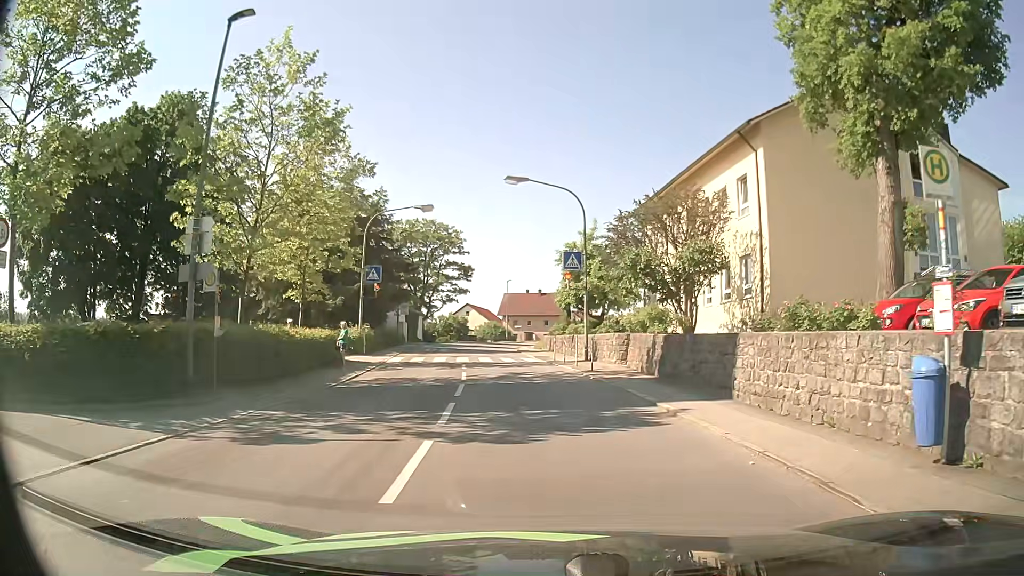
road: tertiary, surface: asphalt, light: Day
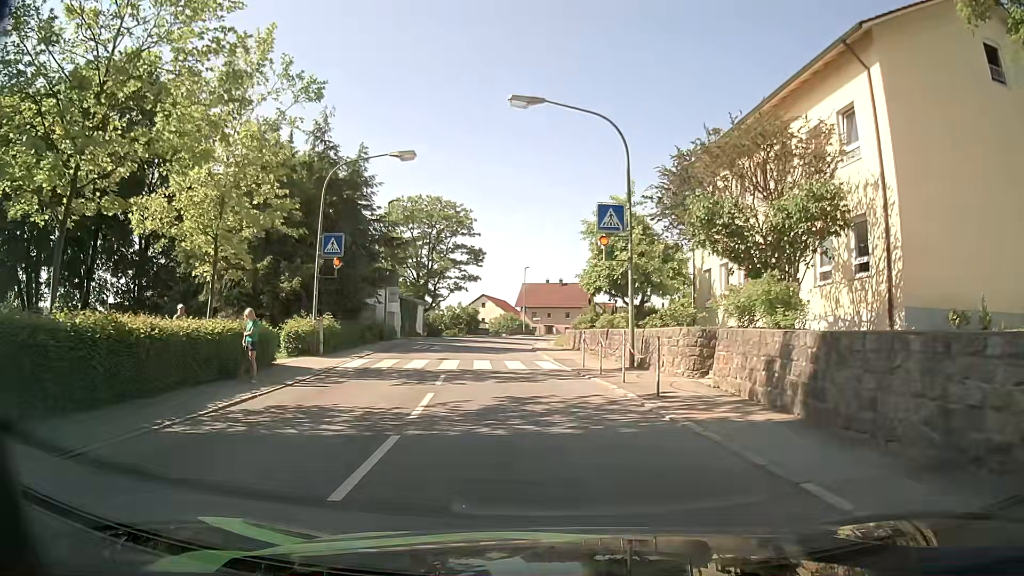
(+0.2, +9.4) m; -1°
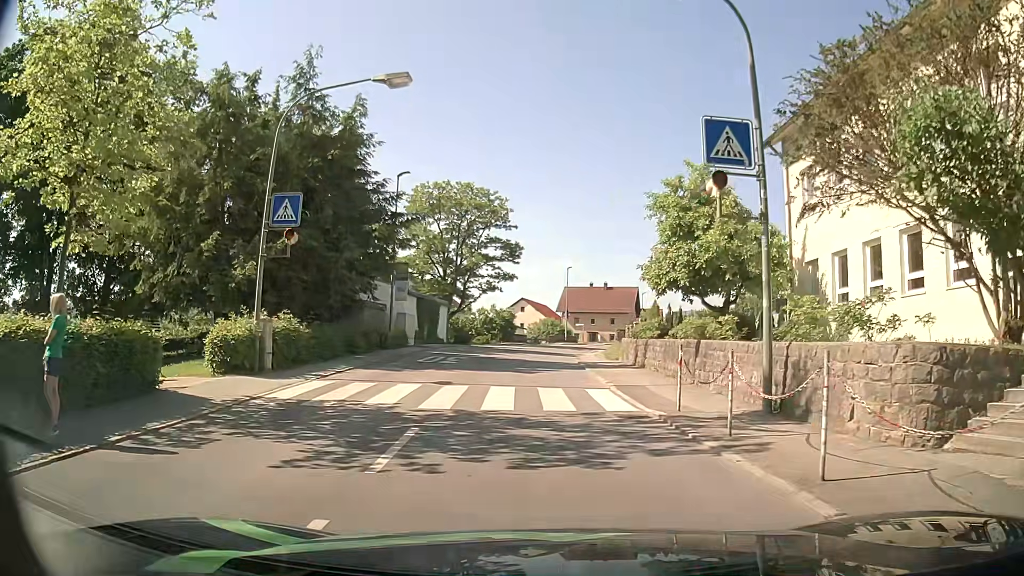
(-0.2, +8.3) m; -4°
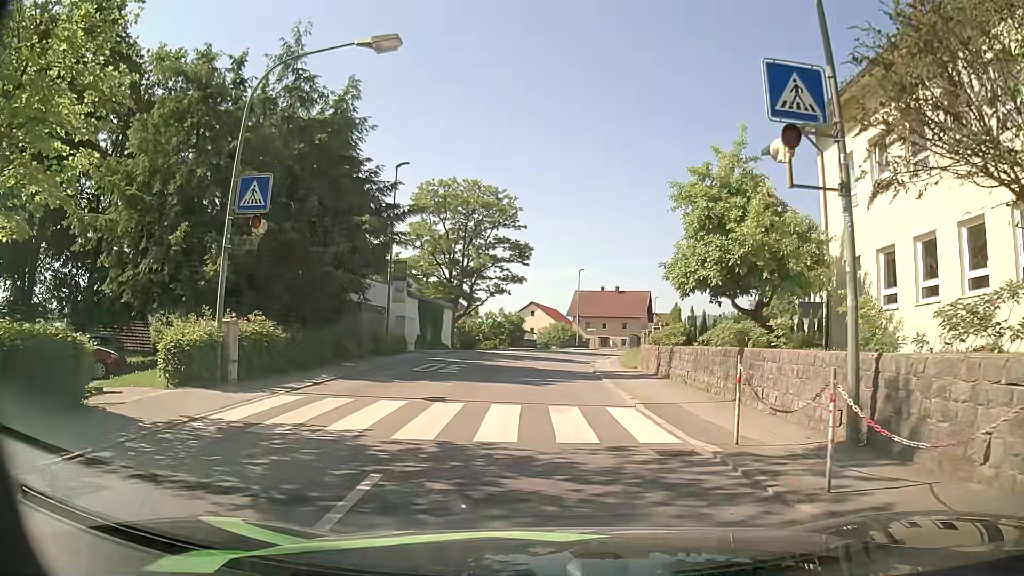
(0.0, +2.7) m; 0°
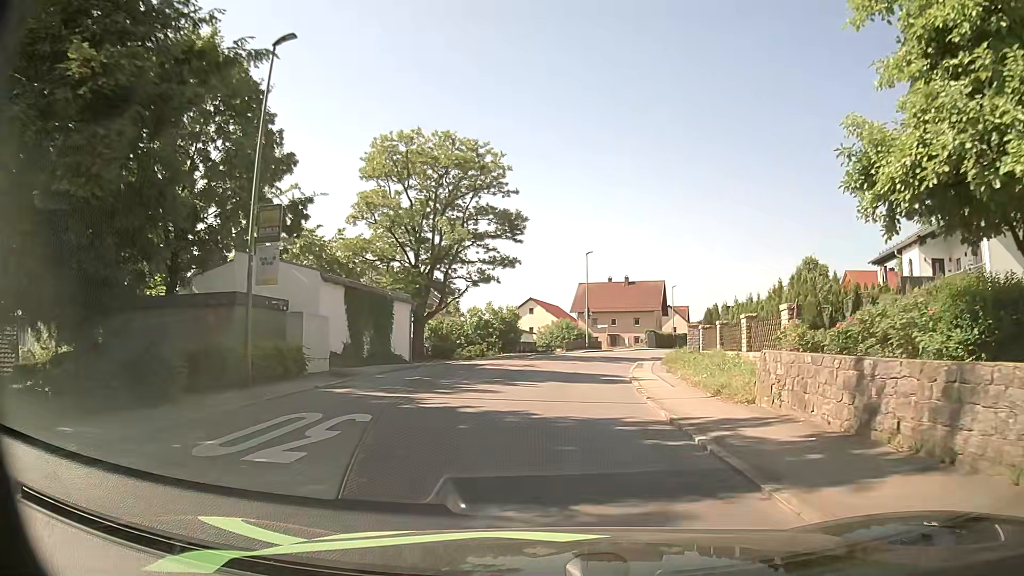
(-0.2, +14.3) m; 0°
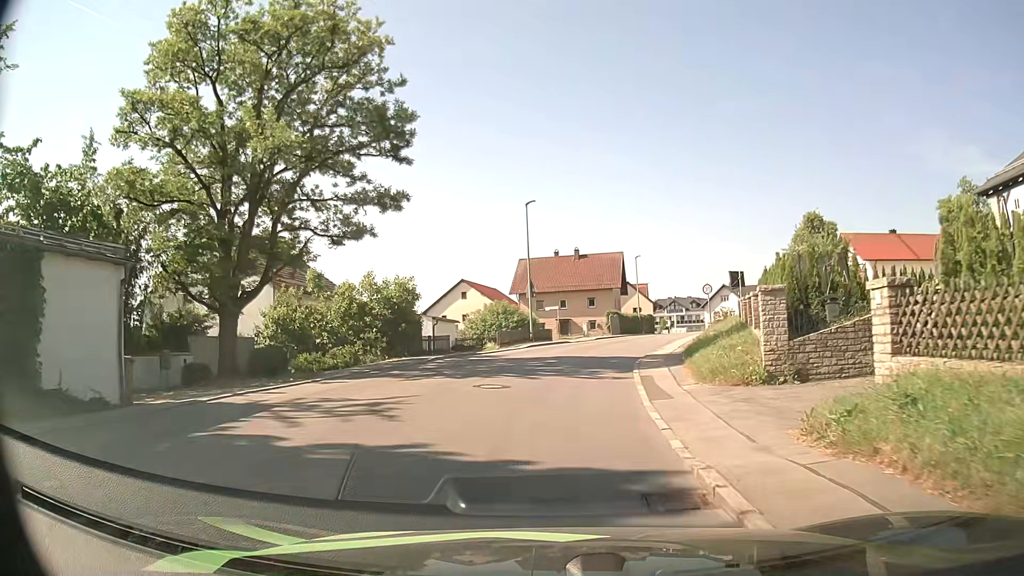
(+0.9, +17.7) m; +4°
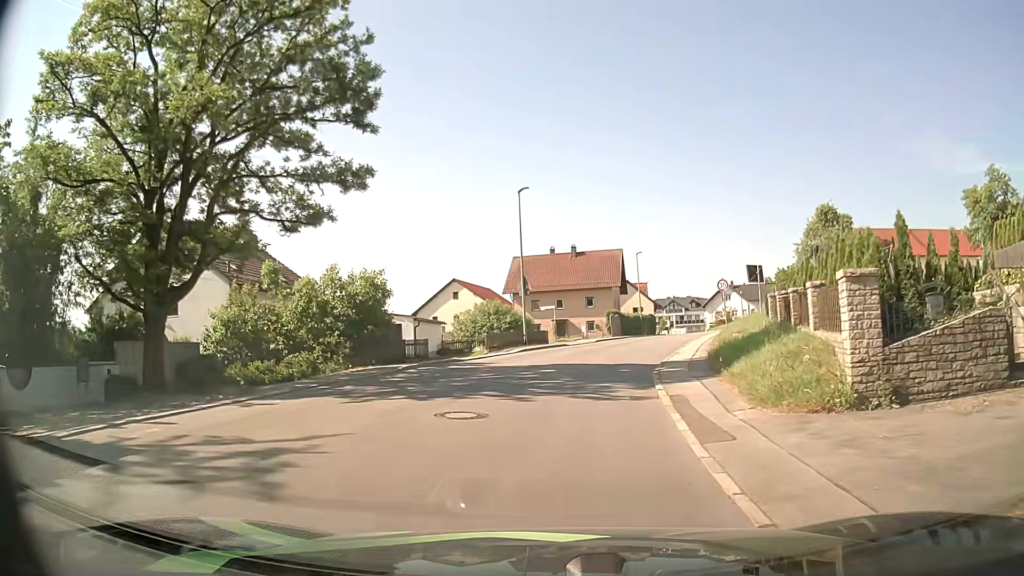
(0.0, +4.2) m; +1°
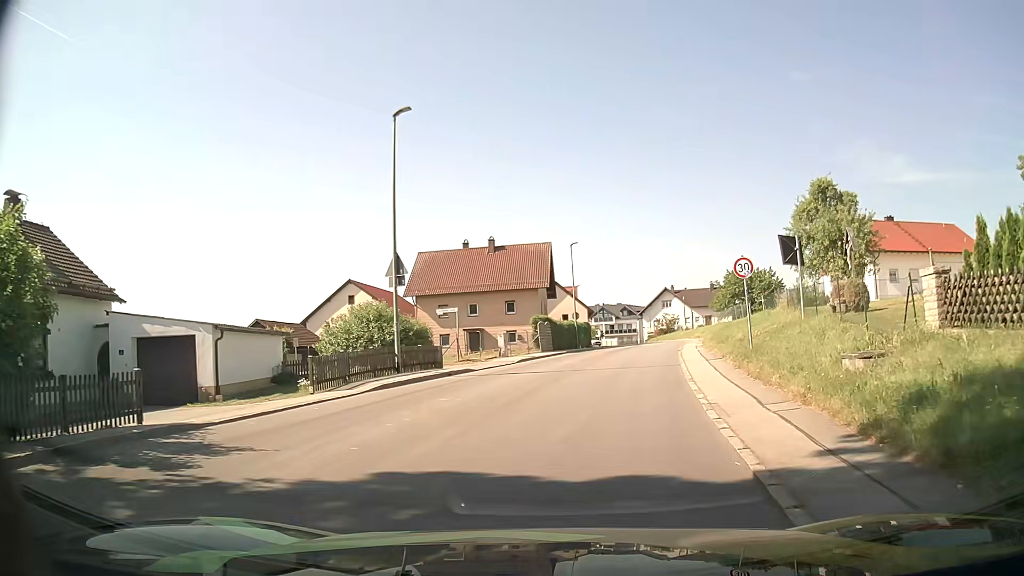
(+0.6, +14.6) m; +6°
(+1, +10) (+2, +20) (+4, +30) (+6, +39) (+8, +49) (+9, +59) (+10, +69) (+11, +79) (+11, +89) (+11, +99) m
